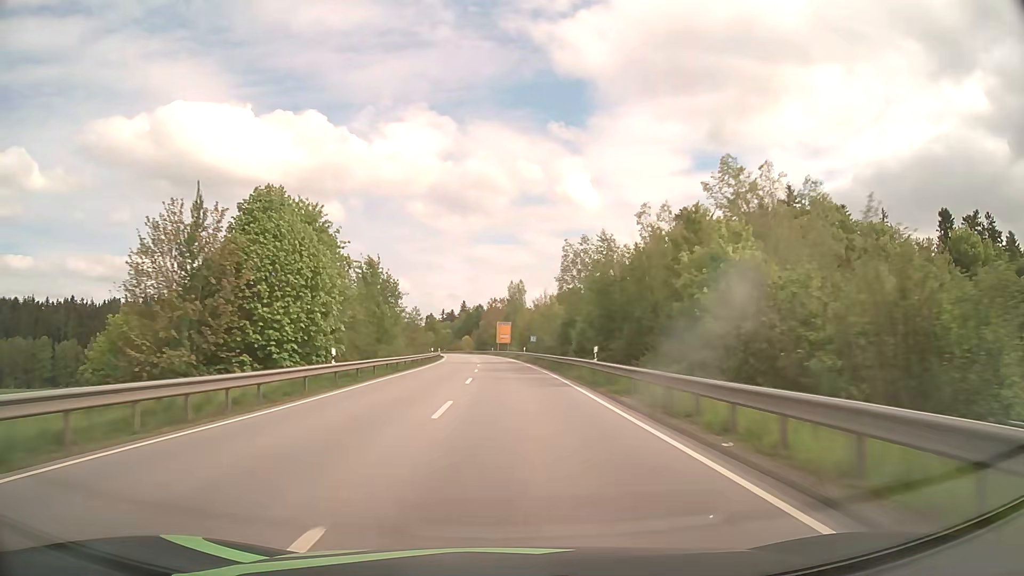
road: primary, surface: asphalt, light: Day
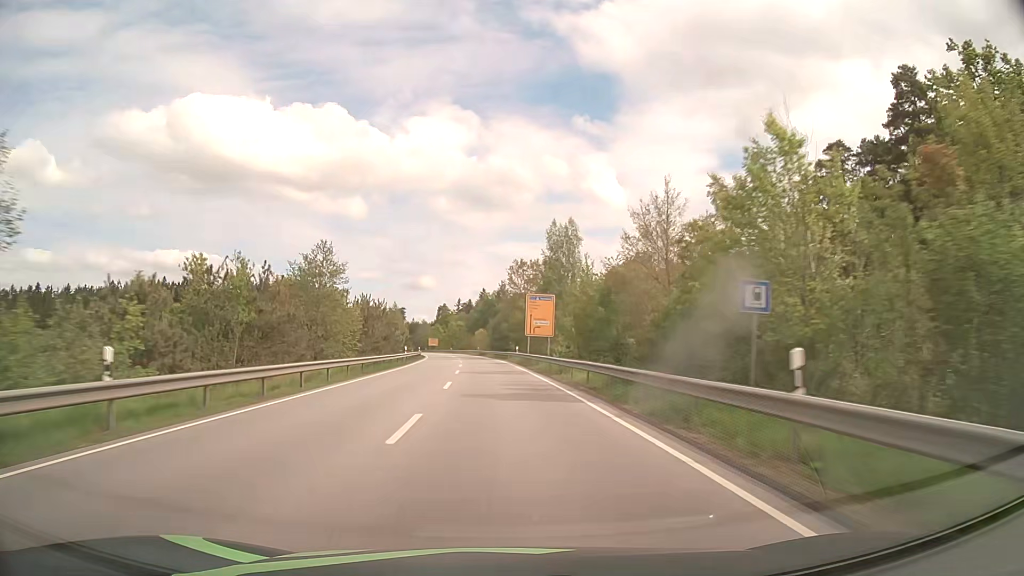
(-0.9, +62.9) m; -2°
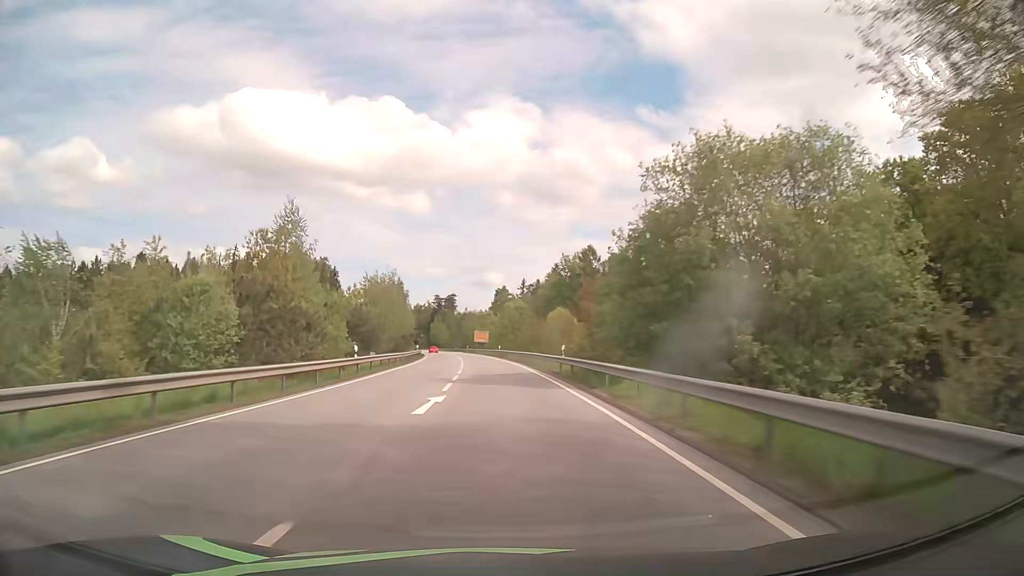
(-3.7, +79.3) m; -6°
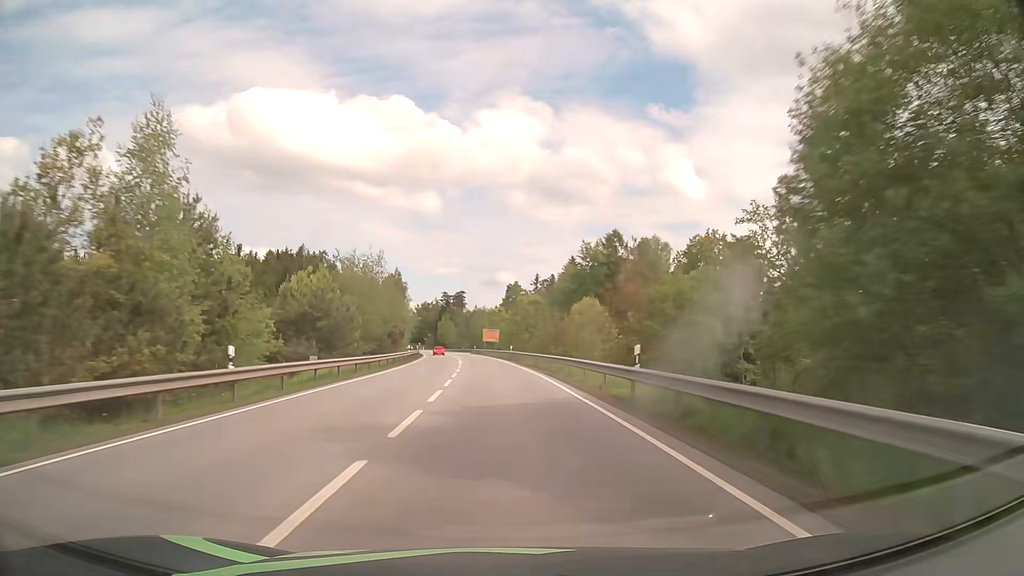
(-0.1, +15.9) m; -1°
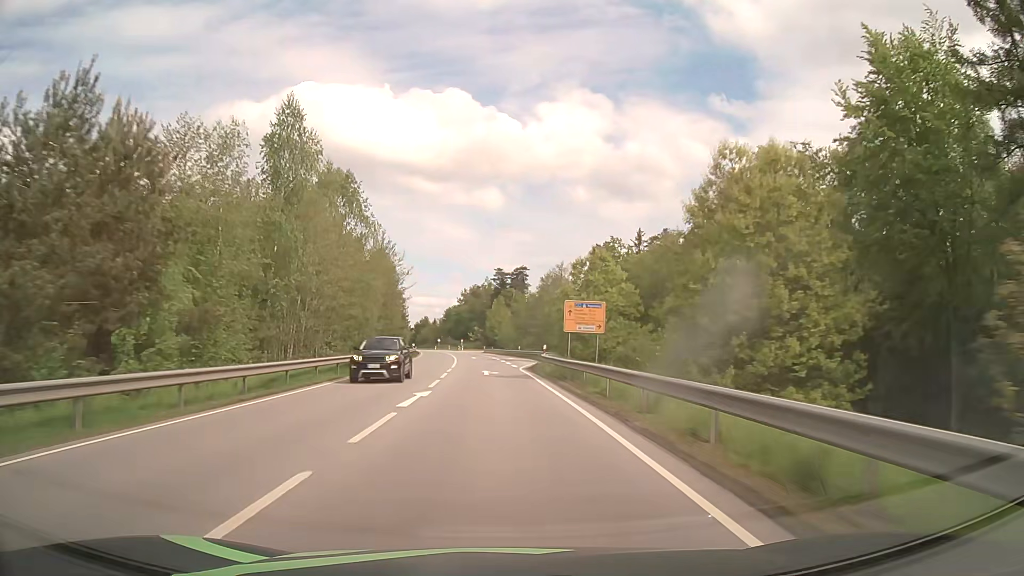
(-3.5, +79.1) m; -5°
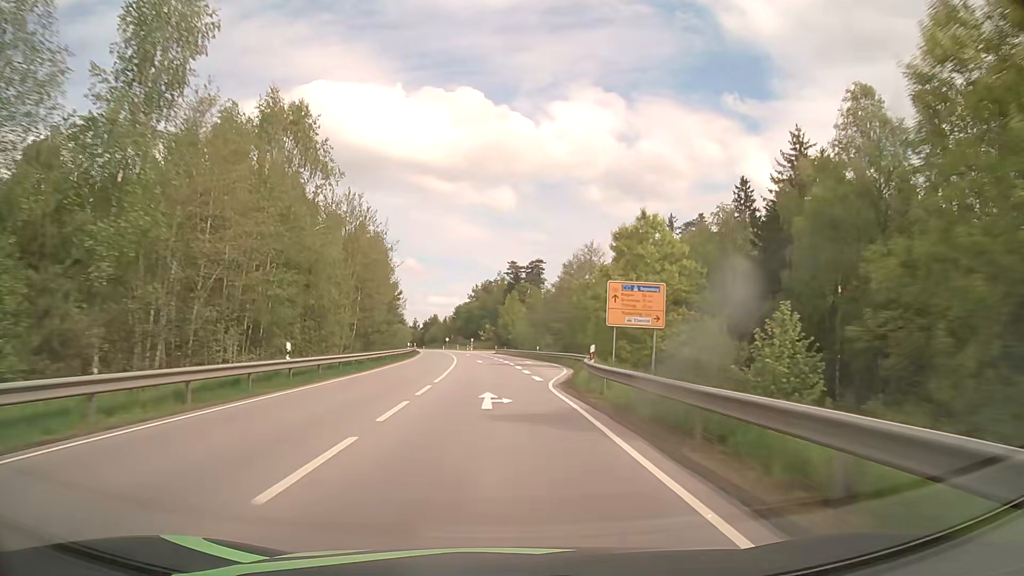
(-0.2, +15.7) m; -1°
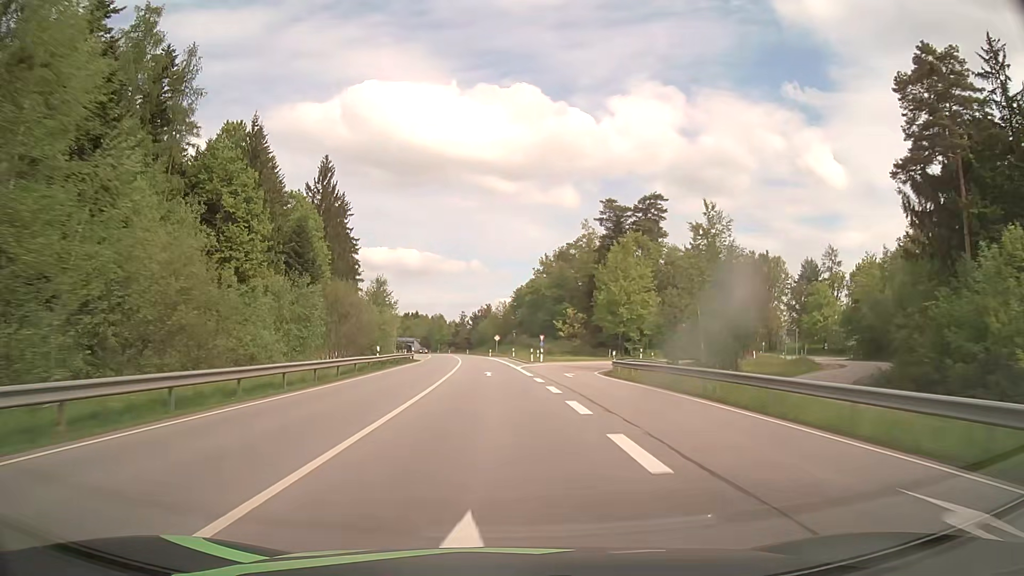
(-3.8, +77.8) m; -6°
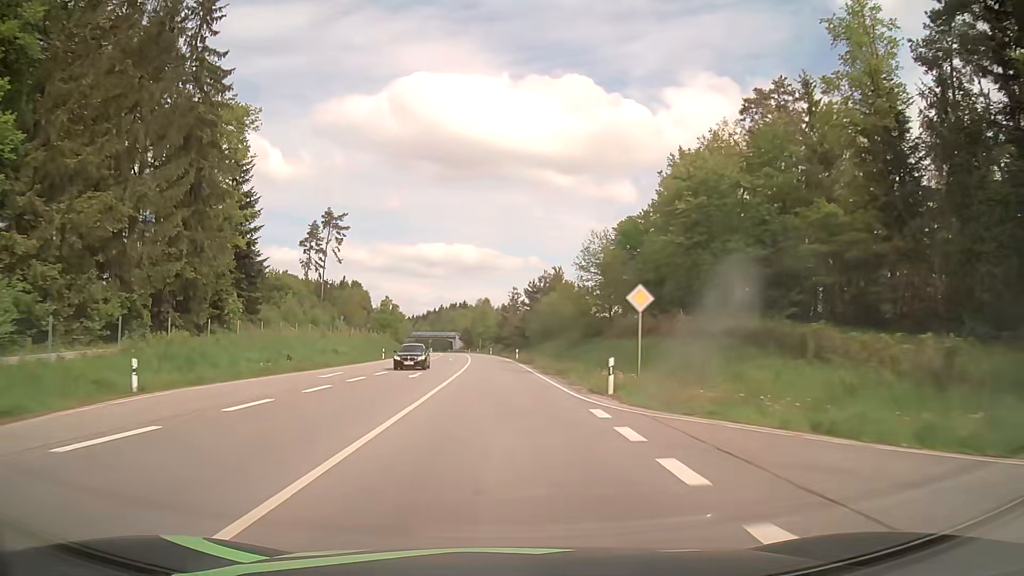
(-3.7, +78.4) m; -5°
(0, +10) (0, +20) (-1, +30) (-1, +40) (-1, +50) (-2, +60) (-3, +70) (-3, +80) (-4, +90) (-5, +100) m
